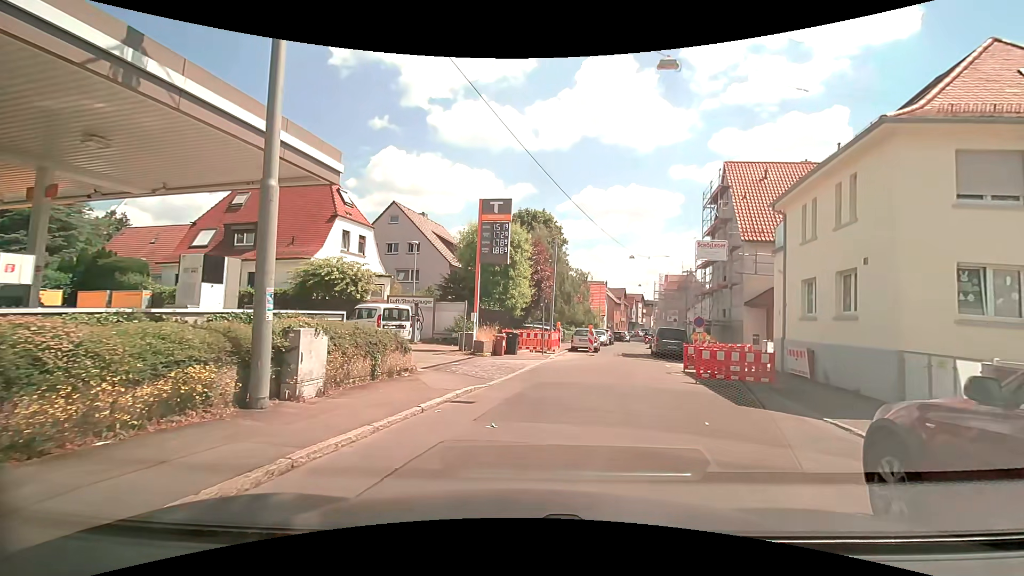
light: Day
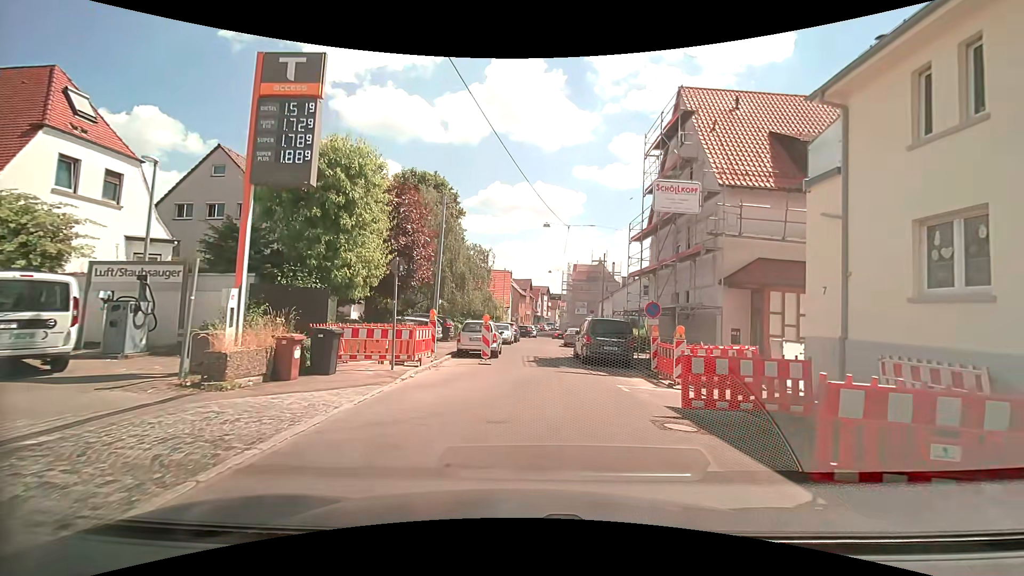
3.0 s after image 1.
(+1.2, +11.6) m; +10°
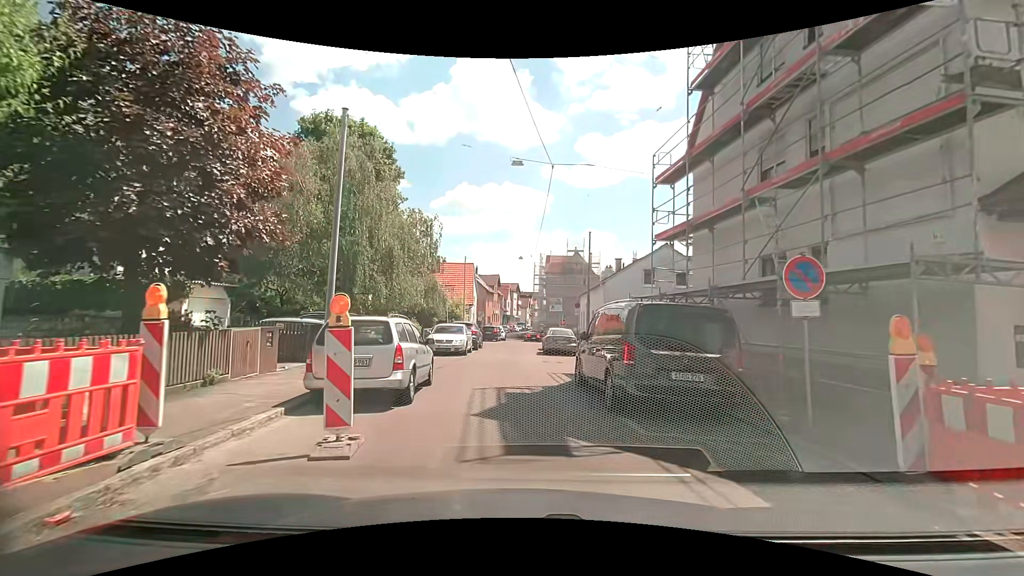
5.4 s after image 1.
(+0.2, +11.4) m; +5°
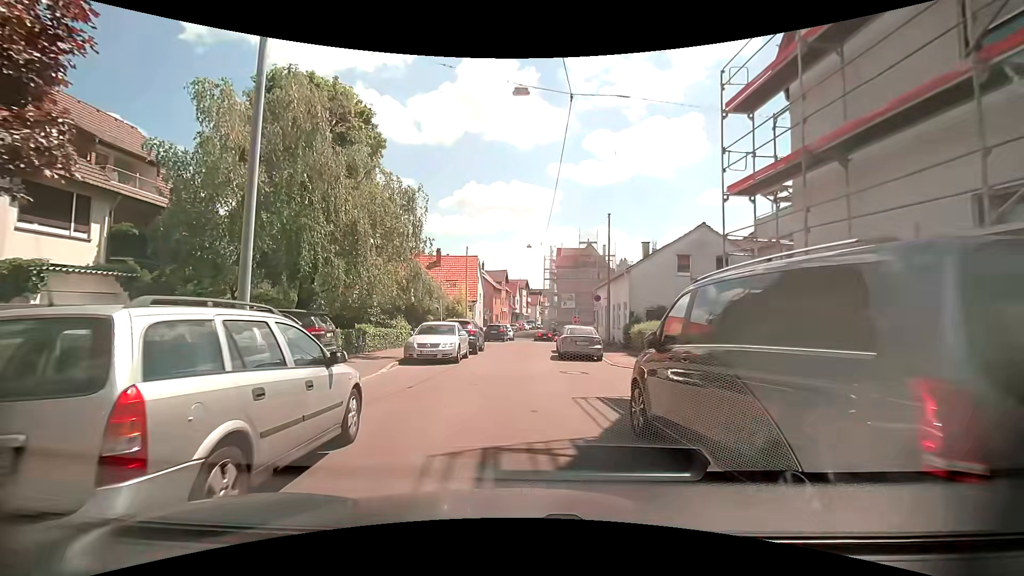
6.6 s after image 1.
(-0.1, +5.5) m; -2°
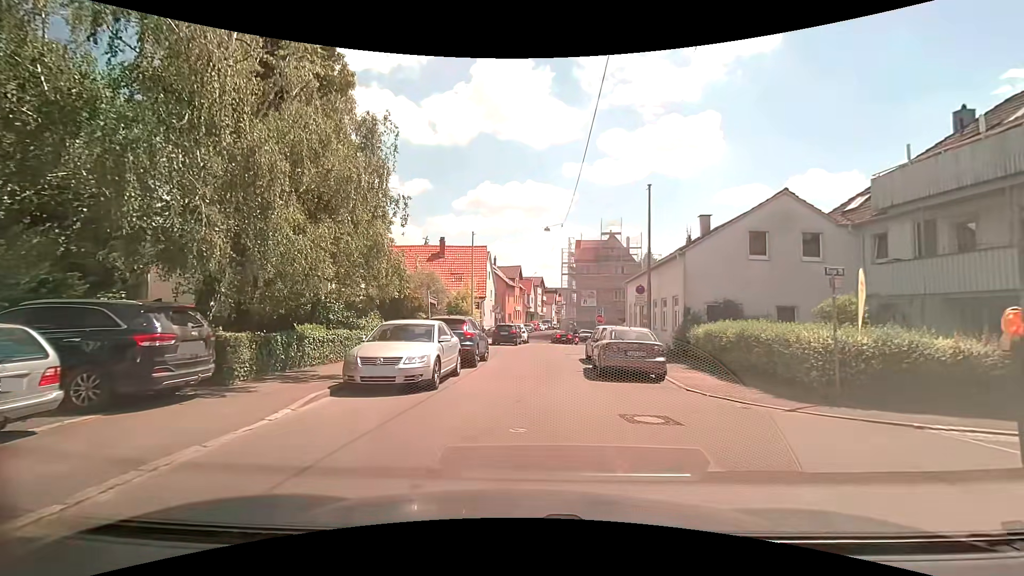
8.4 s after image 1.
(-0.2, +6.9) m; -1°
